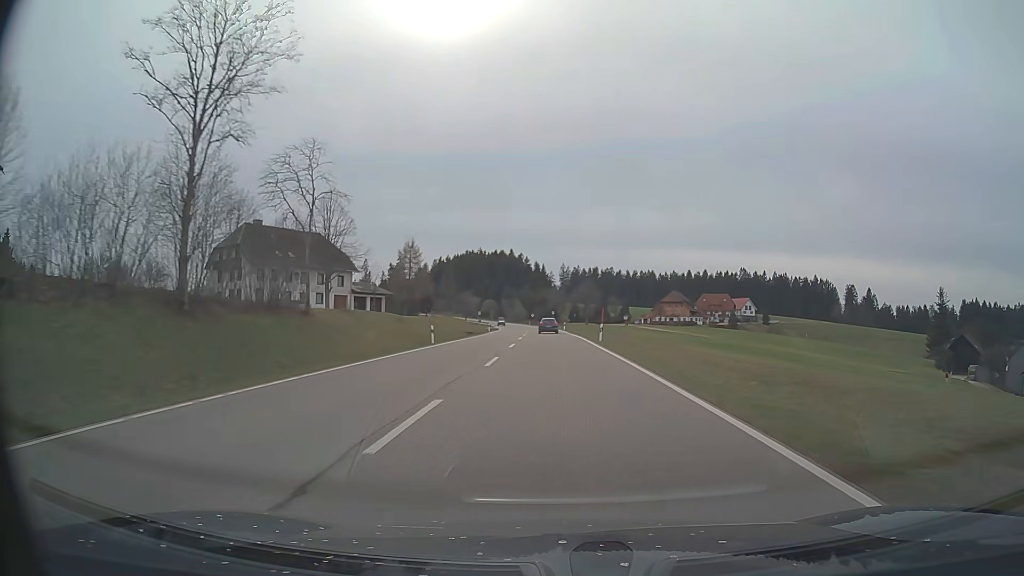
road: primary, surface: asphalt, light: Day
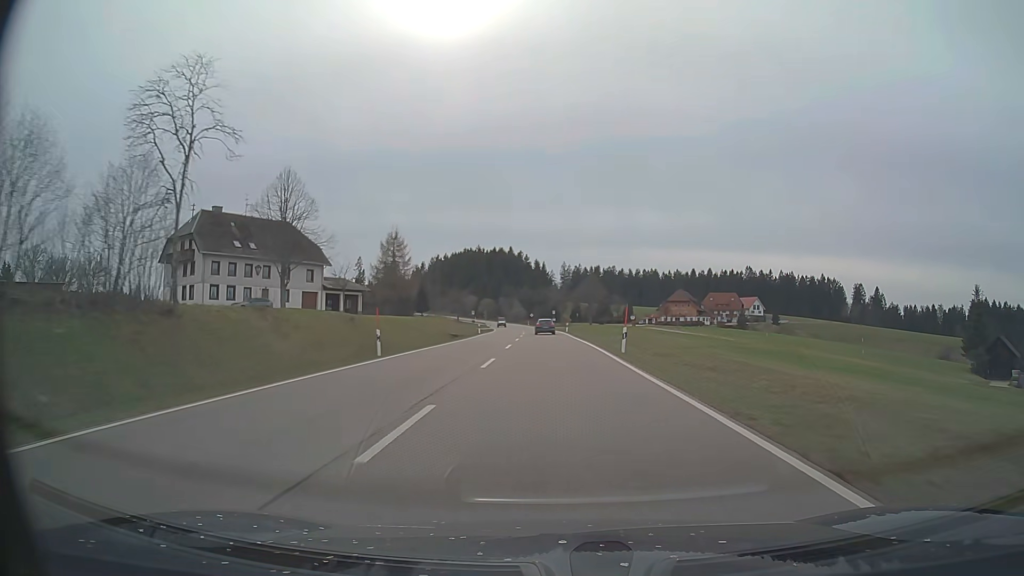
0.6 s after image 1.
(0.0, +12.2) m; 0°
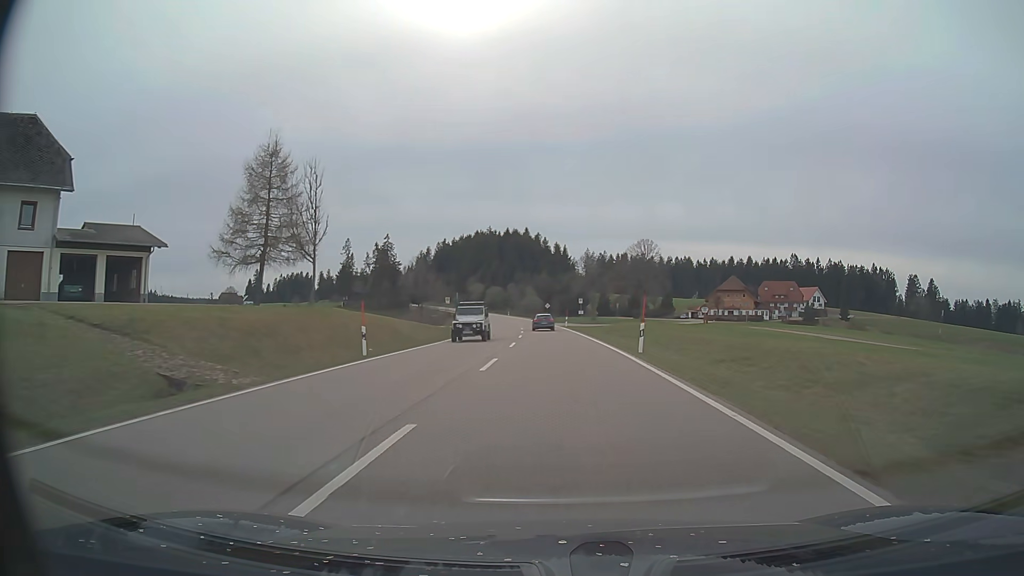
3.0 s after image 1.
(-0.7, +50.9) m; -2°
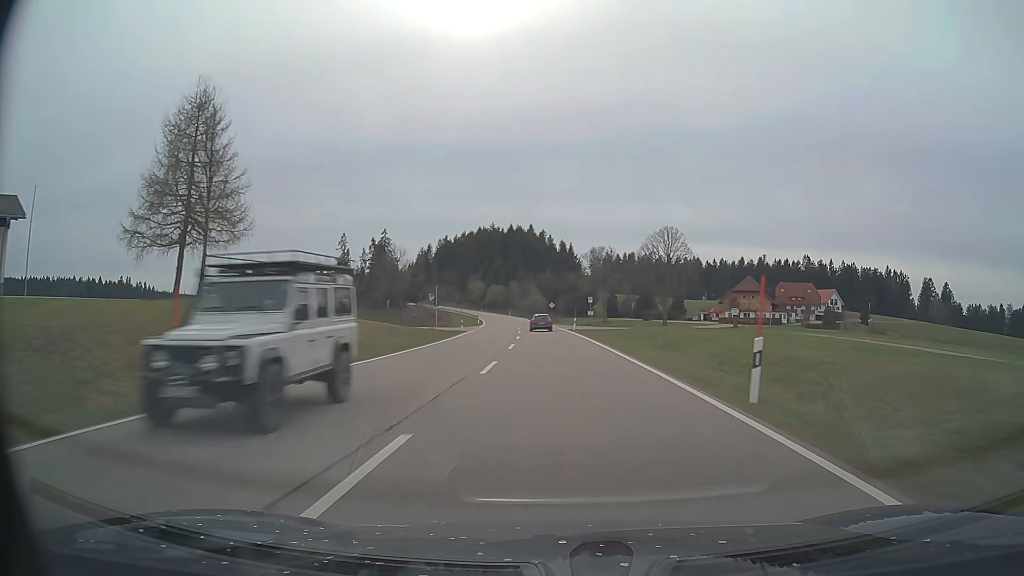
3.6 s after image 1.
(-0.1, +12.7) m; 0°
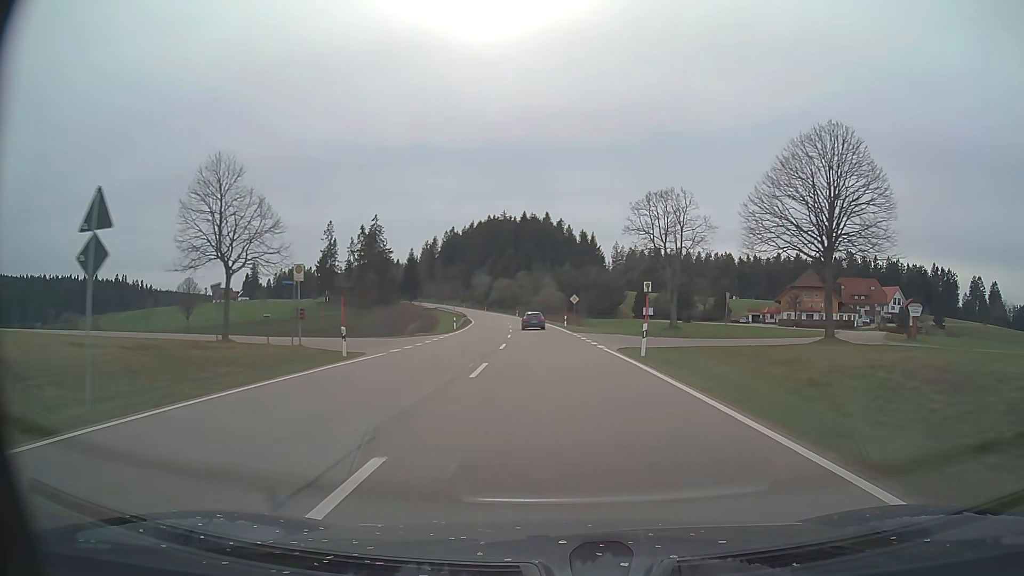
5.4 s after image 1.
(-0.4, +37.1) m; -2°
(0, +10) (0, +20) (0, +30) (-1, +40) (-1, +50) (-2, +60) (-3, +70) (-4, +80) (-5, +90) (-6, +100) m
